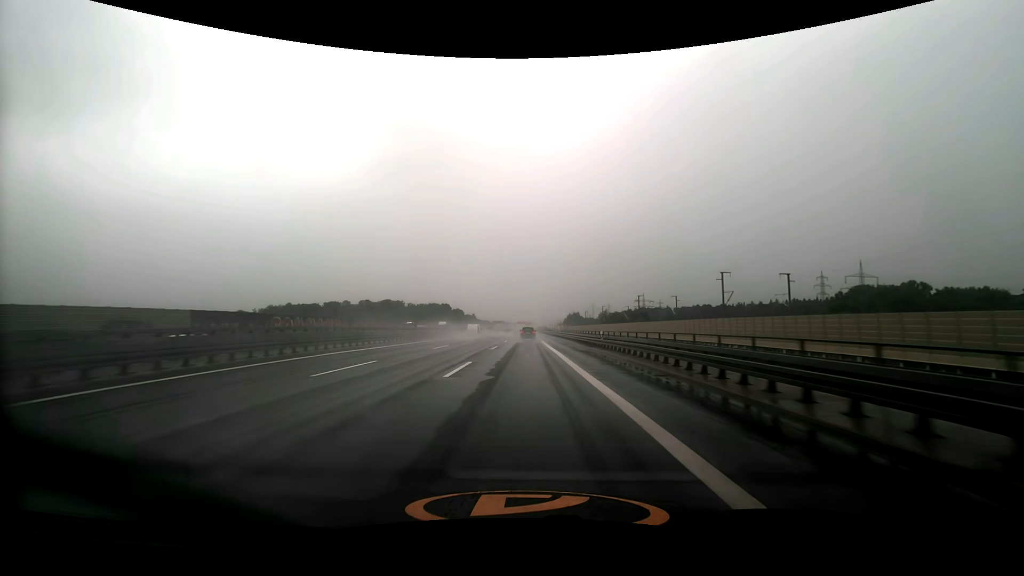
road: motorway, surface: asphalt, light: Day
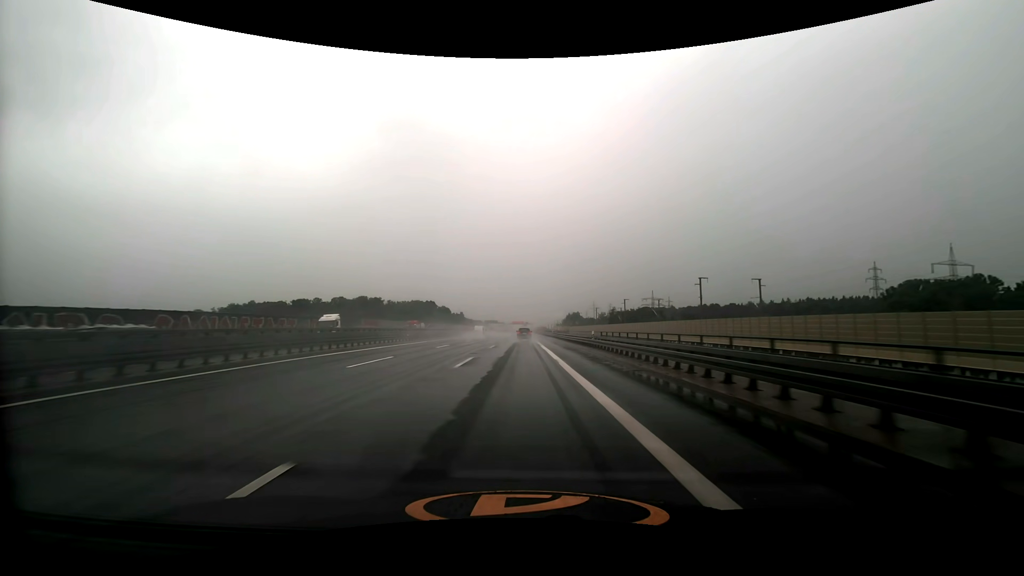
(+0.3, +50.7) m; 0°
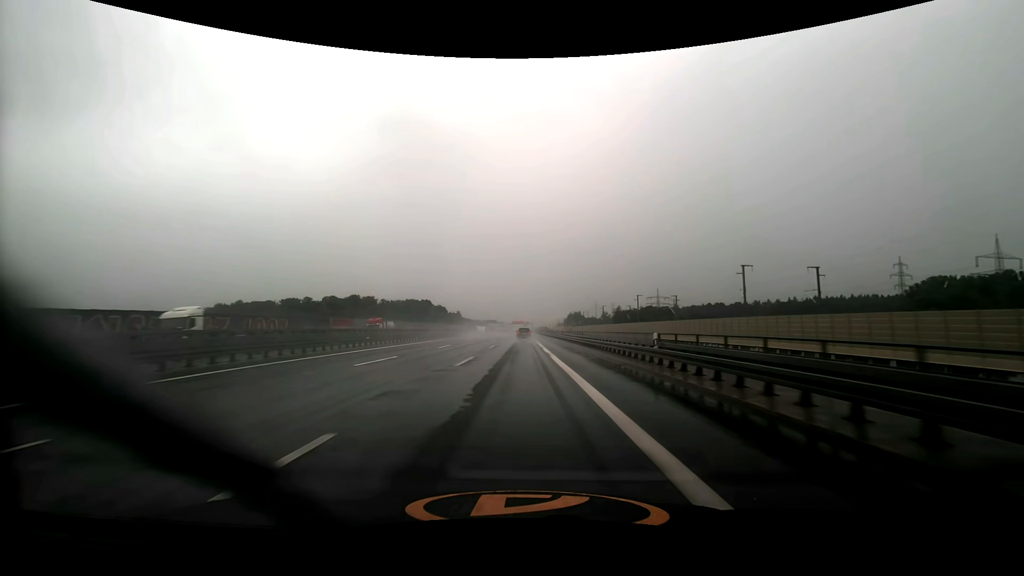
(0.0, +17.0) m; 0°
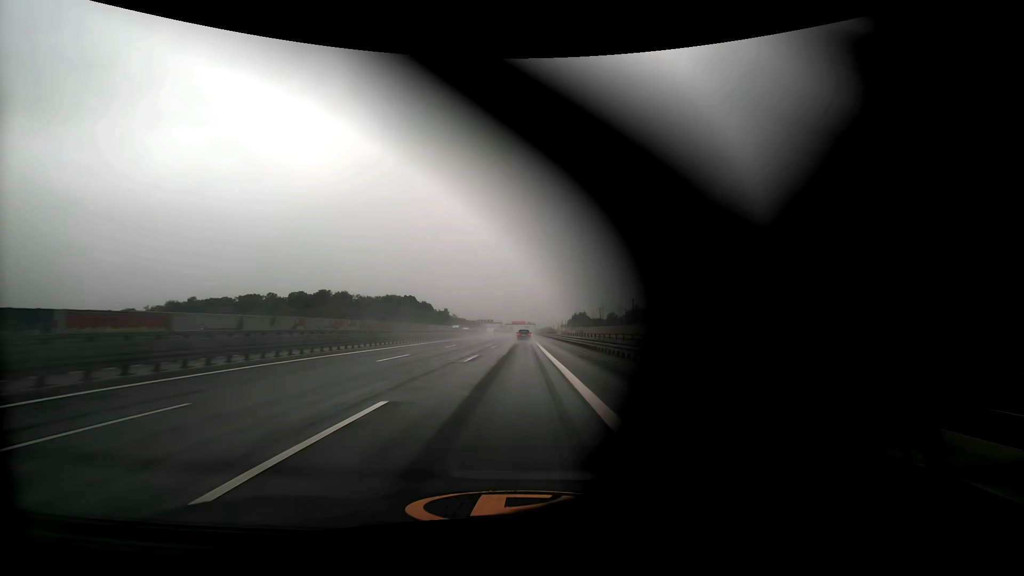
(-0.1, +51.1) m; 0°
(0, +10) (0, +20) (0, +30) (0, +40) (0, +50) (0, +60) (0, +70) (0, +80) (0, +90) (0, +100) m
